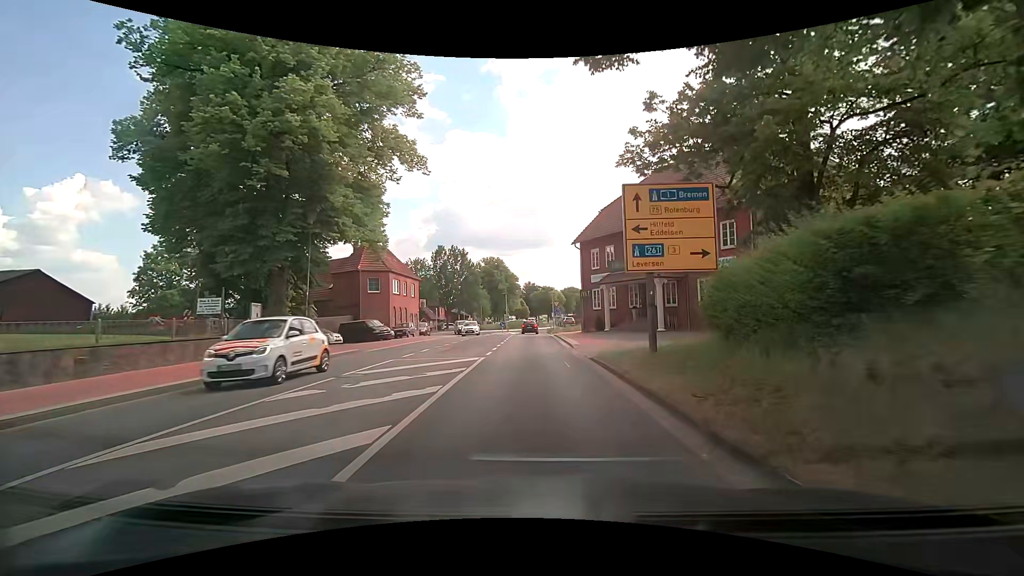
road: secondary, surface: asphalt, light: Day
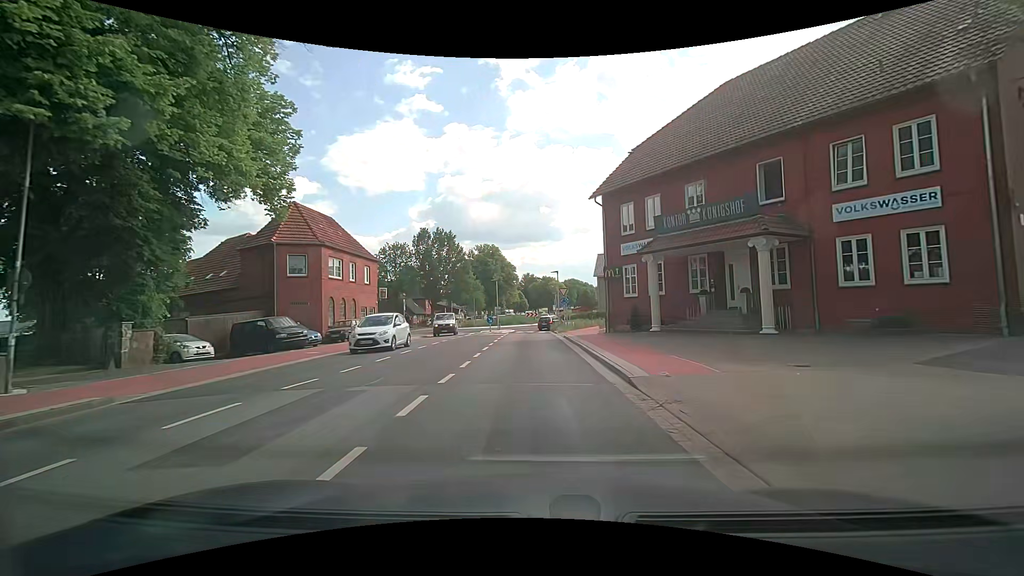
(-0.3, +14.8) m; -2°
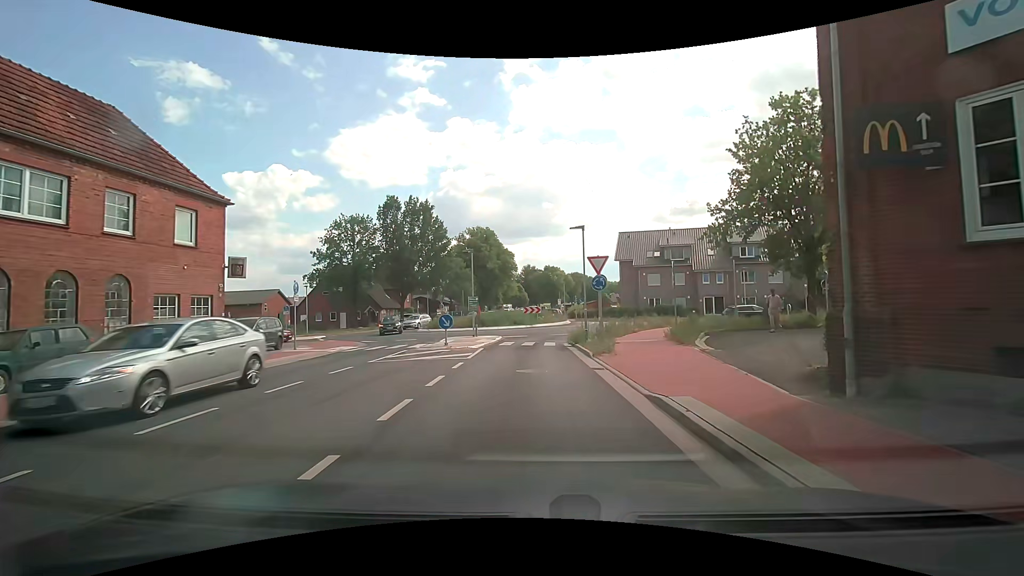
(+0.2, +21.0) m; -1°
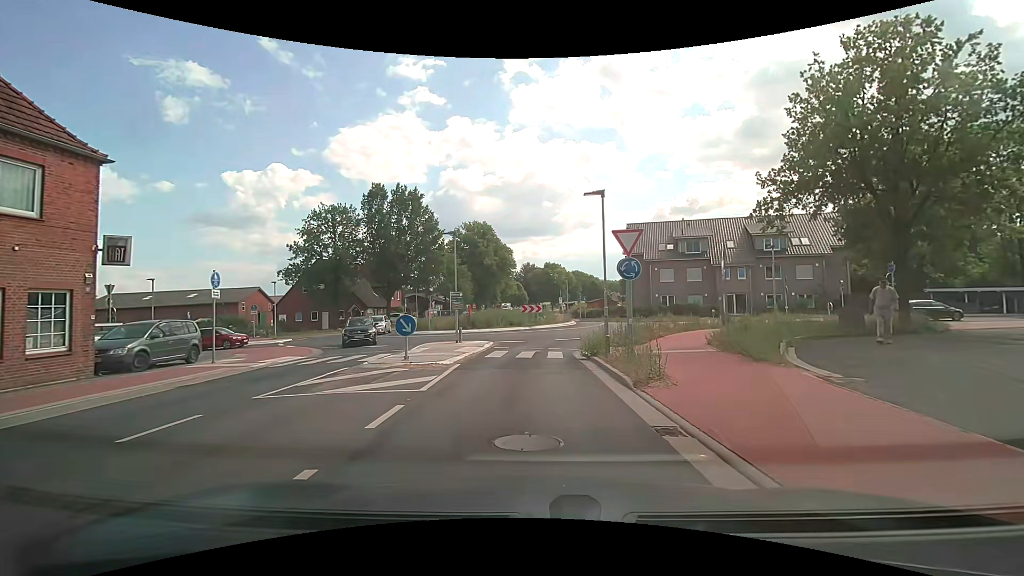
(0.0, +6.2) m; +2°
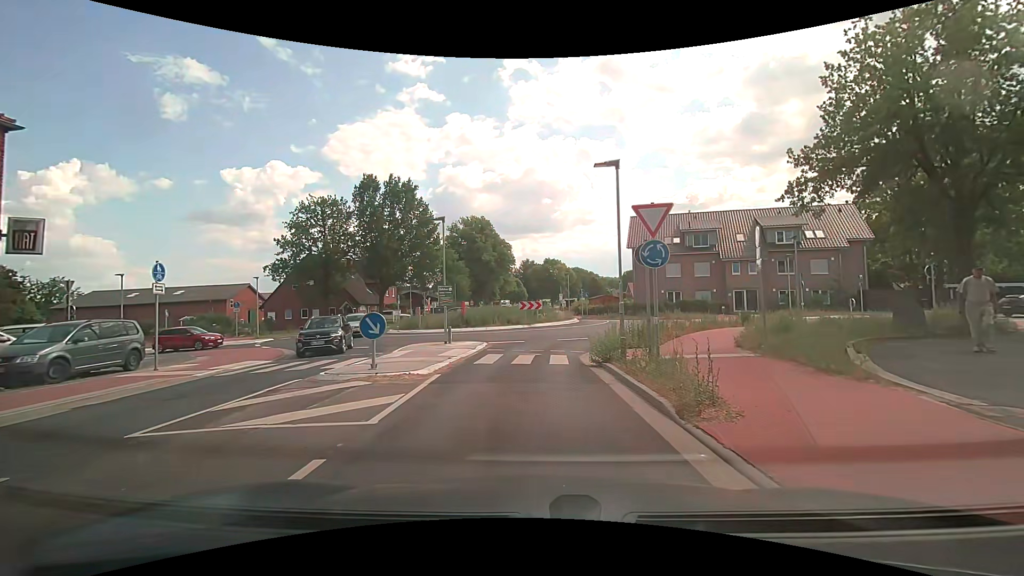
(-0.1, +2.8) m; +1°
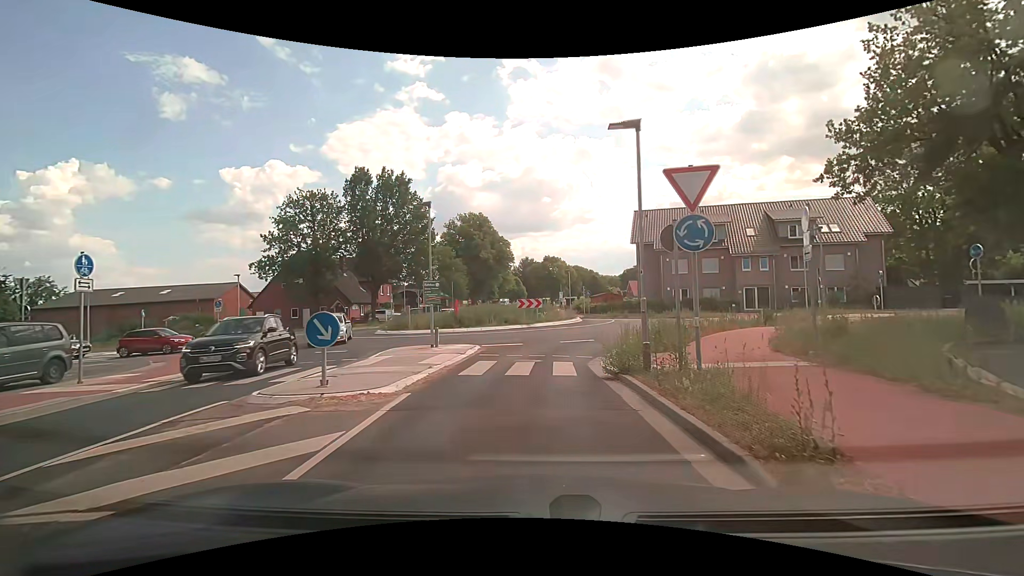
(-0.2, +2.6) m; -2°
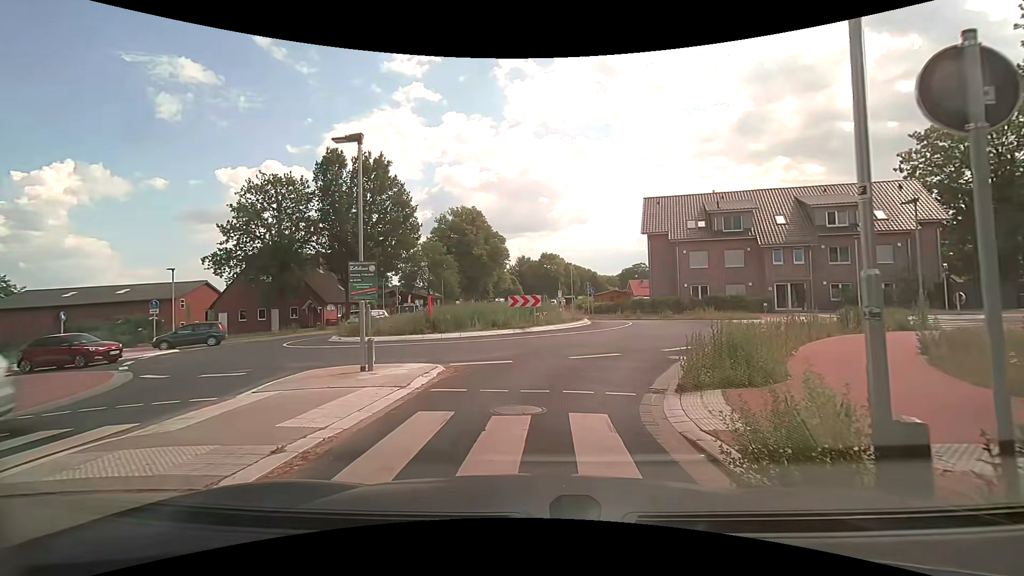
(0.0, +6.8) m; +1°
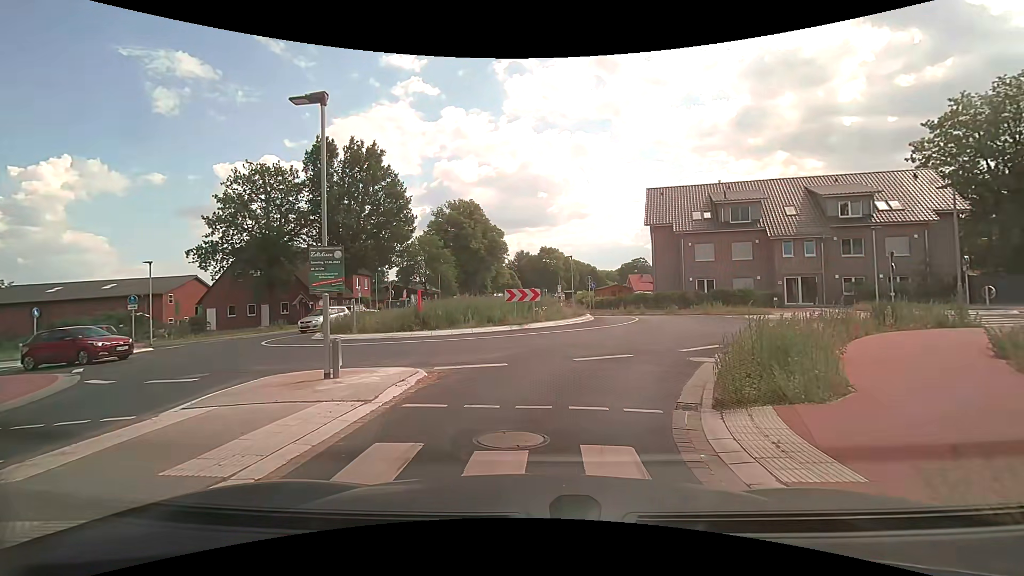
(0.0, +1.7) m; 0°
(0, +10) (+3, +19) (+7, +29) (+4, +38) (0, +47) (-1, +57) (-1, +67) (-2, +77) (-2, +87) (-2, +97) m
